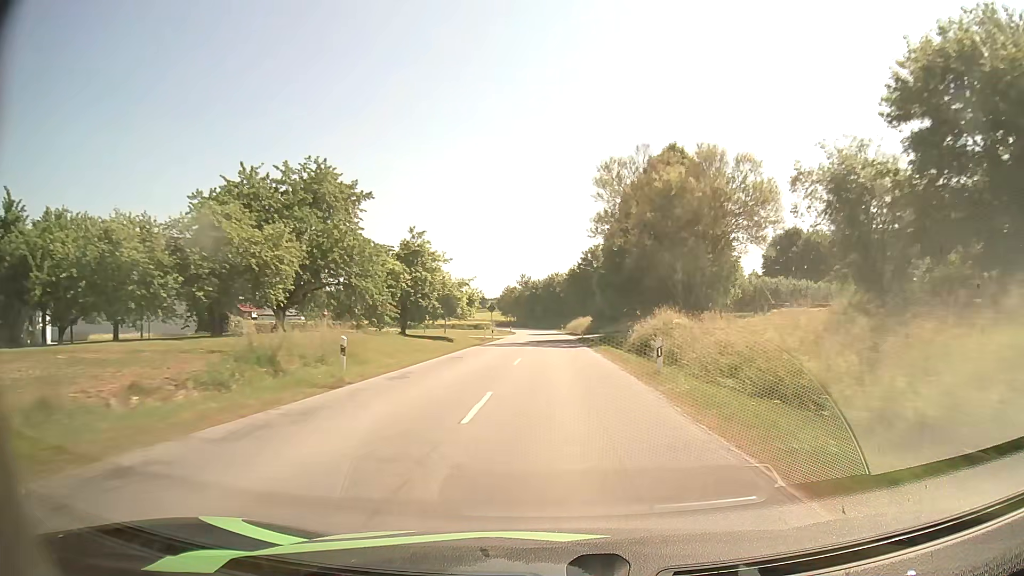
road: secondary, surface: asphalt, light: Day
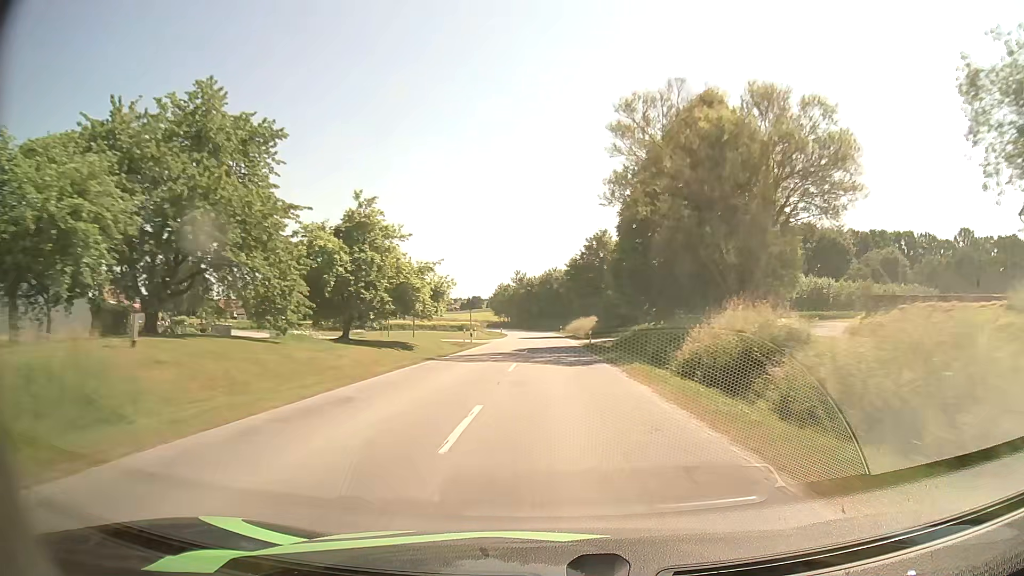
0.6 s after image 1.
(0.0, +14.0) m; 0°
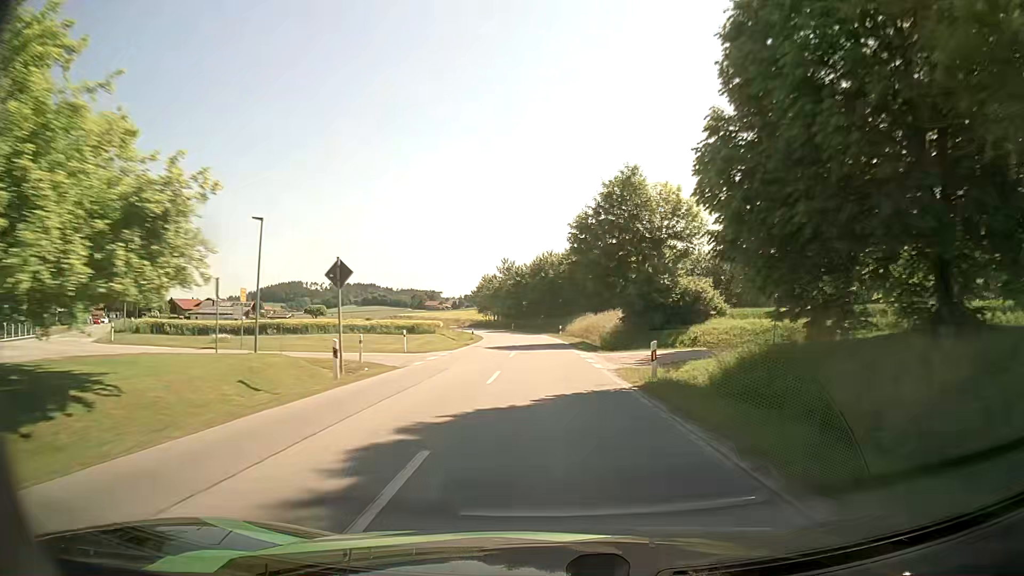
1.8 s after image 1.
(+0.1, +27.7) m; +1°
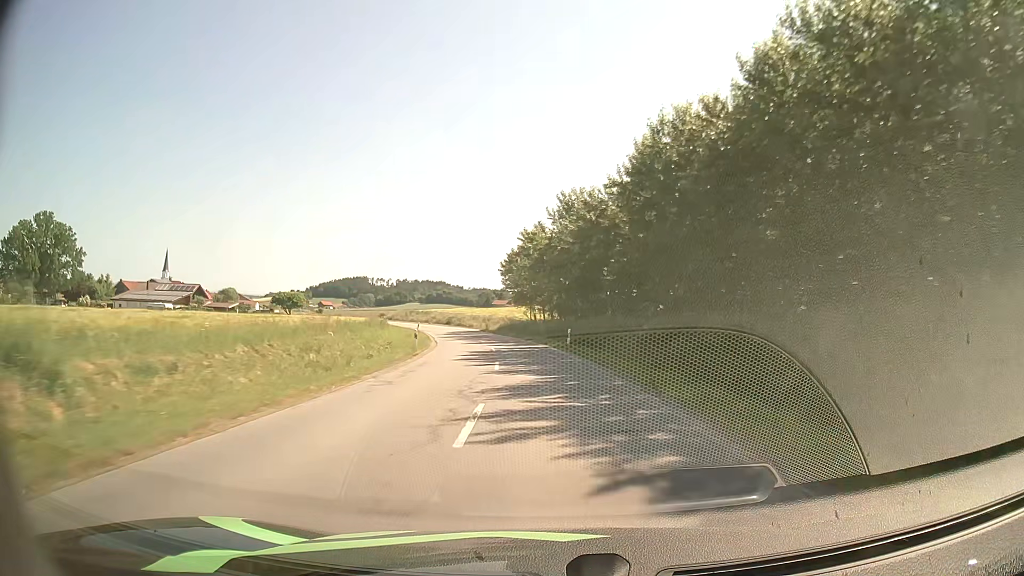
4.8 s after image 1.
(-2.4, +67.8) m; -6°
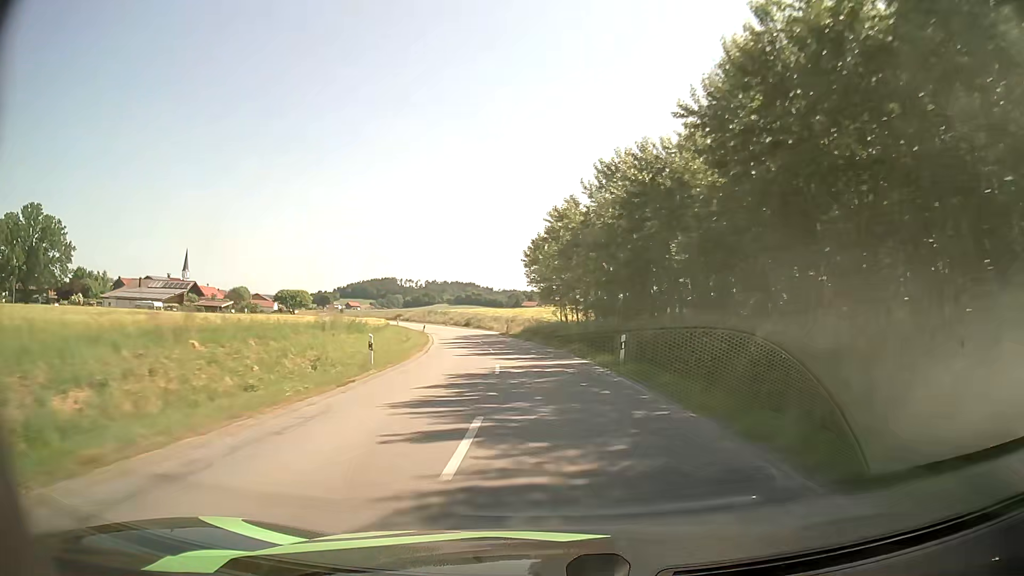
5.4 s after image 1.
(-0.3, +13.4) m; -3°
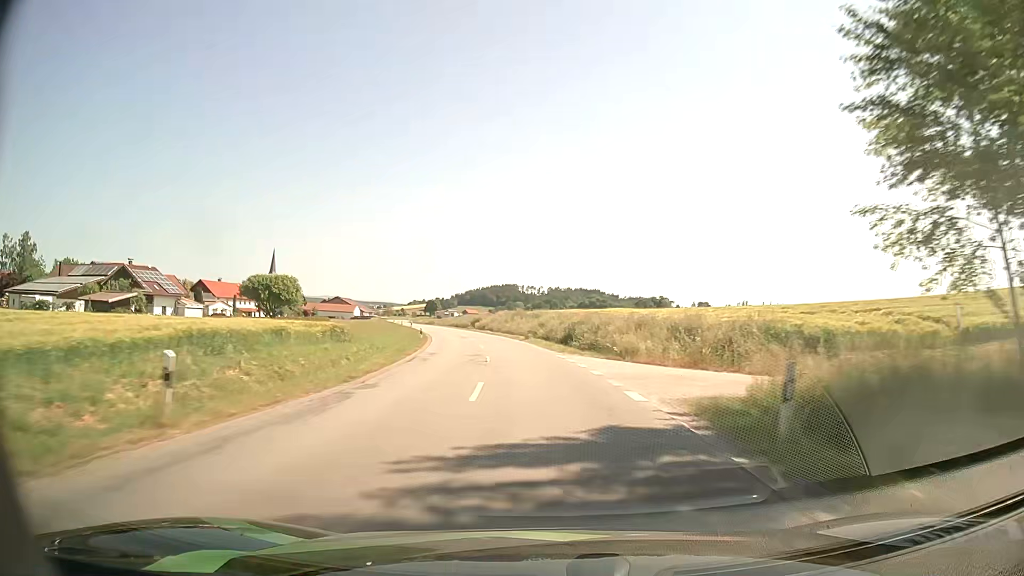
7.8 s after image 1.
(-4.9, +54.1) m; -10°
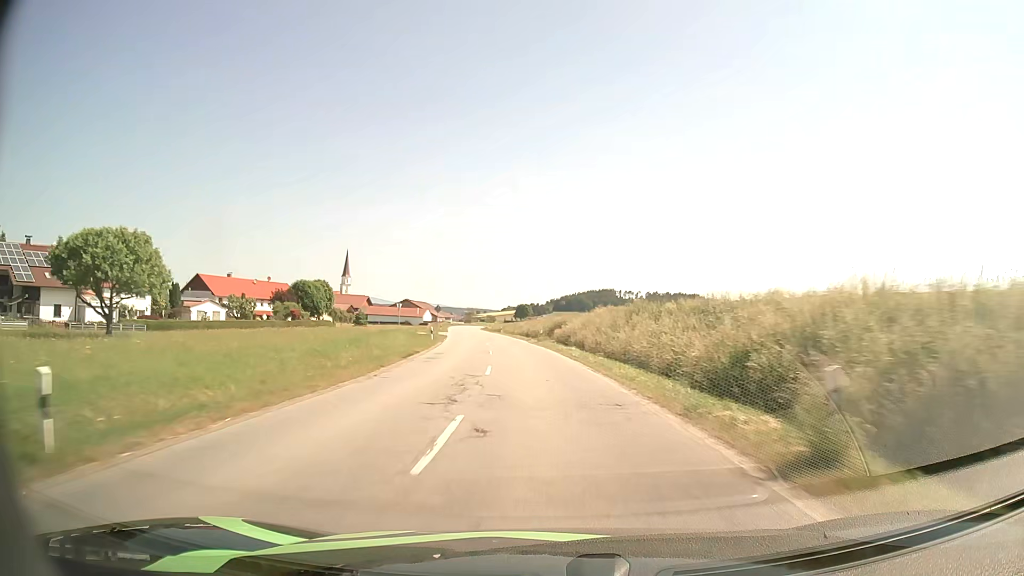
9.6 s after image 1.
(-3.3, +41.8) m; -8°
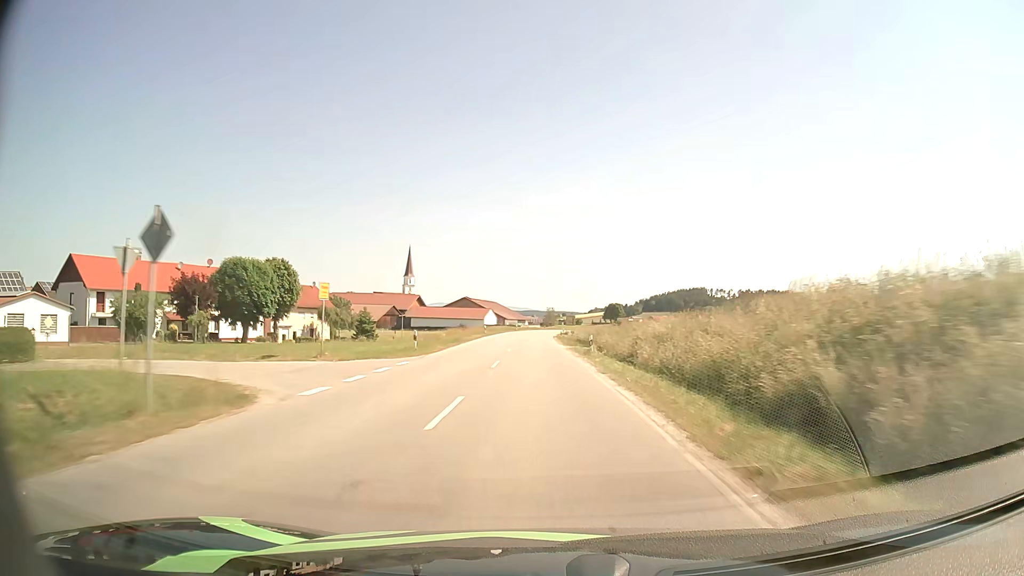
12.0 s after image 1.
(-4.2, +57.6) m; -8°
(0, +10) (0, +20) (0, +30) (-1, +40) (-1, +50) (-1, +60) (-1, +70) (-1, +80) (-1, +90) (0, +100) m
